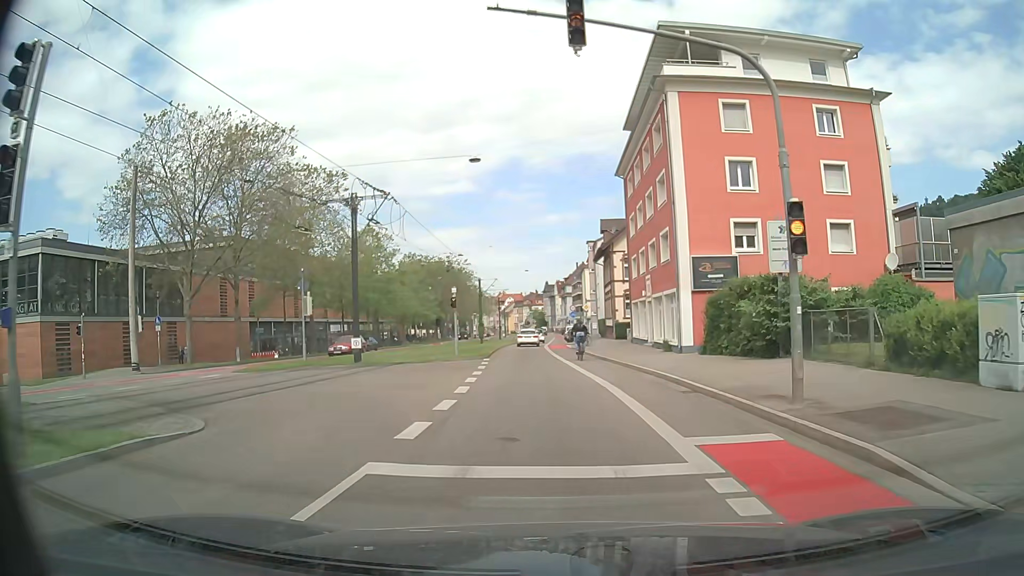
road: secondary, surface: asphalt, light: Day
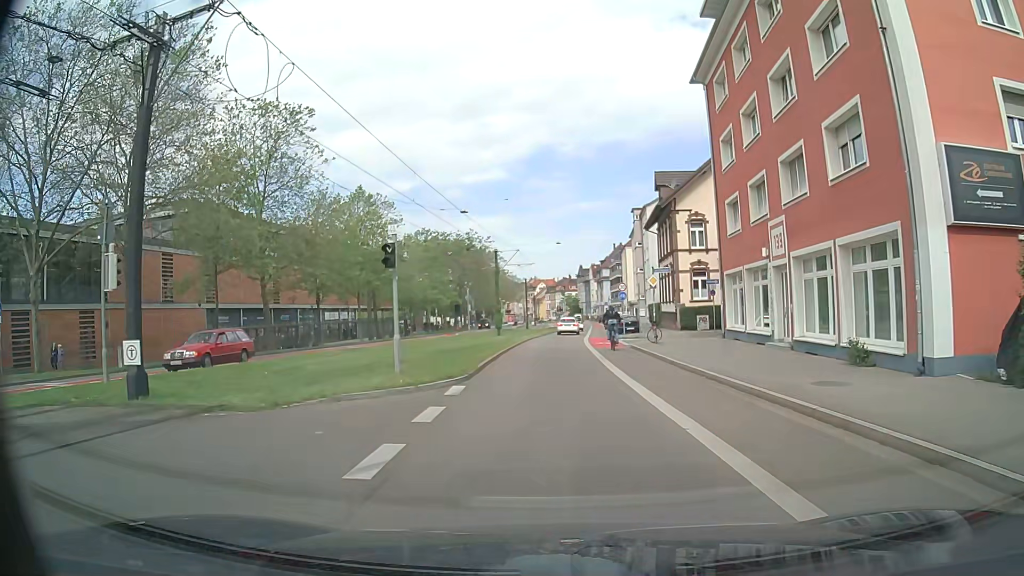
(-0.7, +17.8) m; -4°
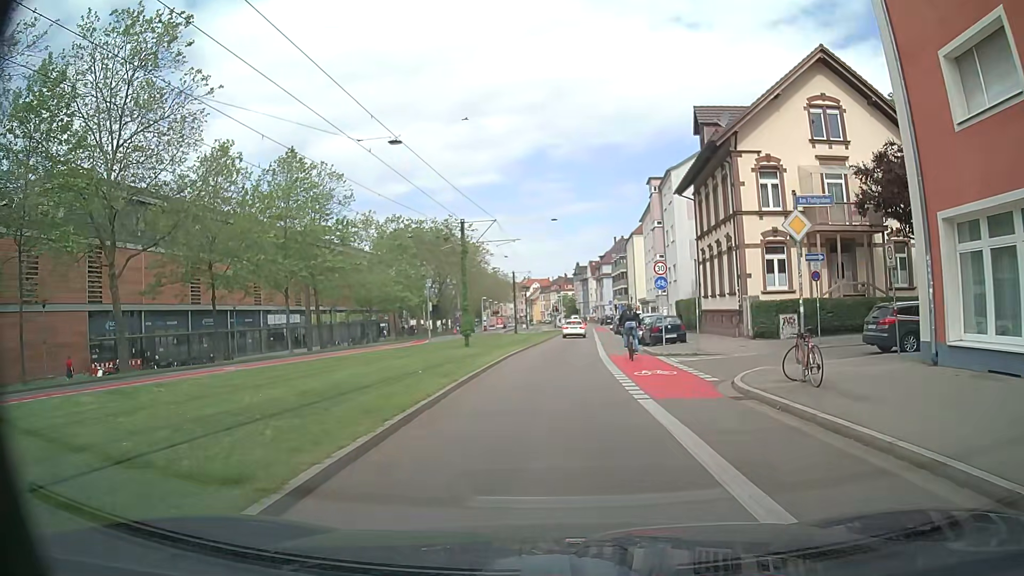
(+0.2, +18.0) m; 0°
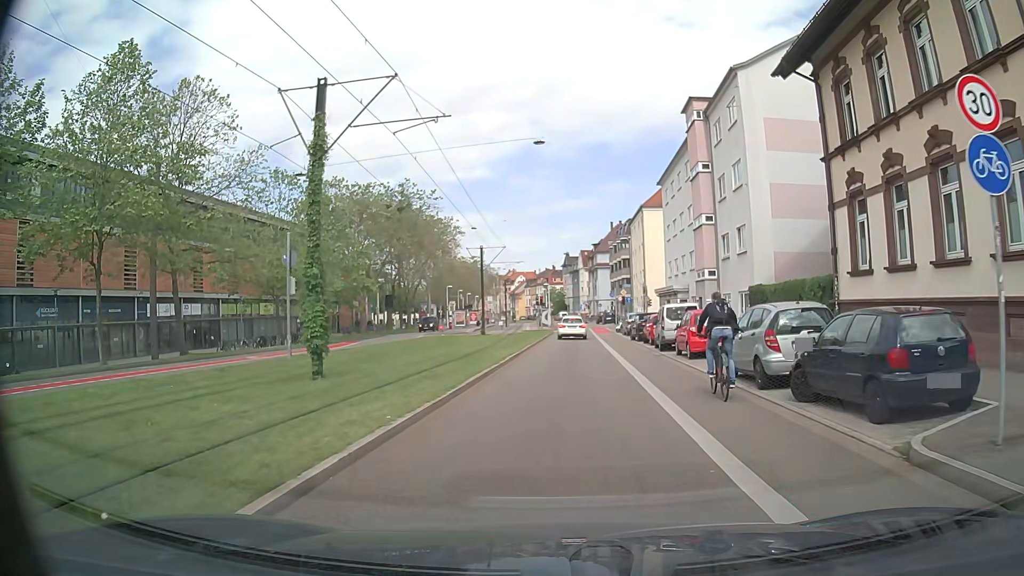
(+0.7, +22.4) m; +2°
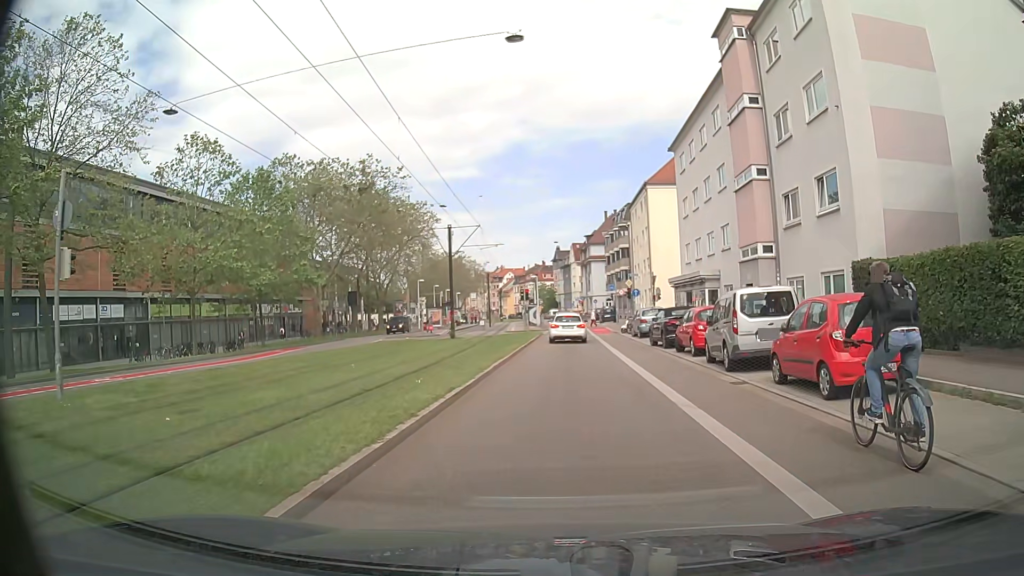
(0.0, +11.5) m; 0°
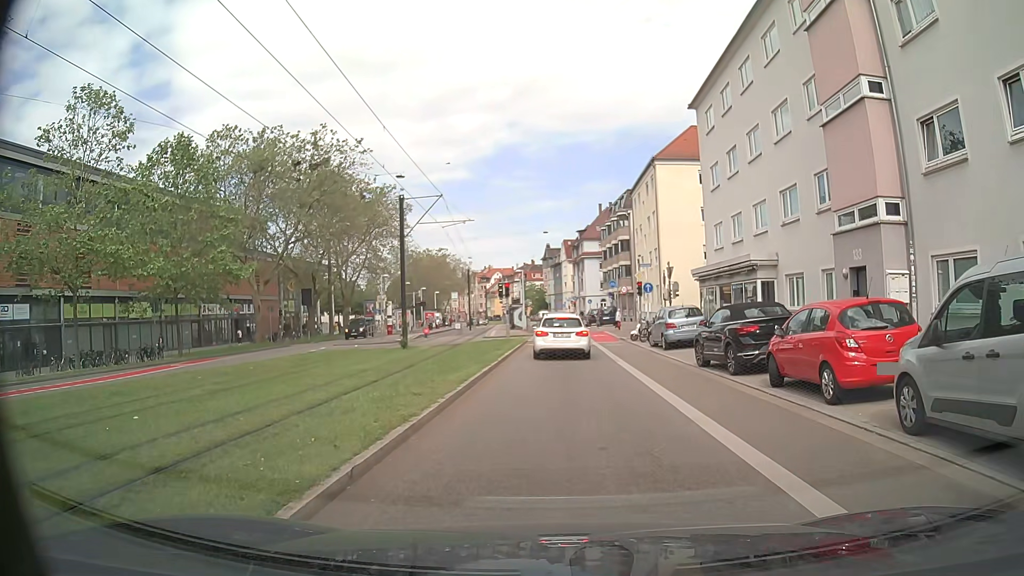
(+0.2, +10.8) m; +1°
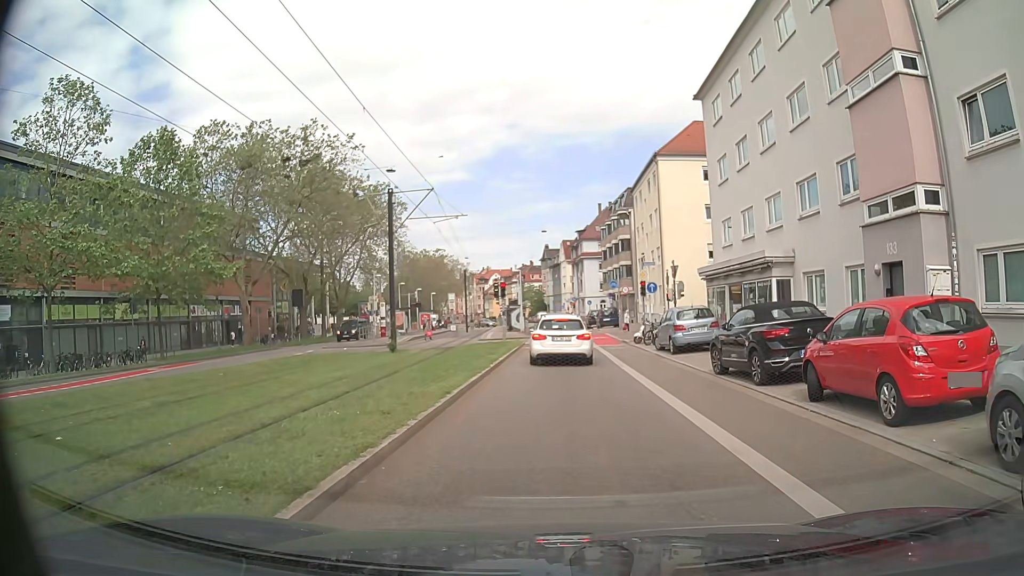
(0.0, +1.9) m; 0°
